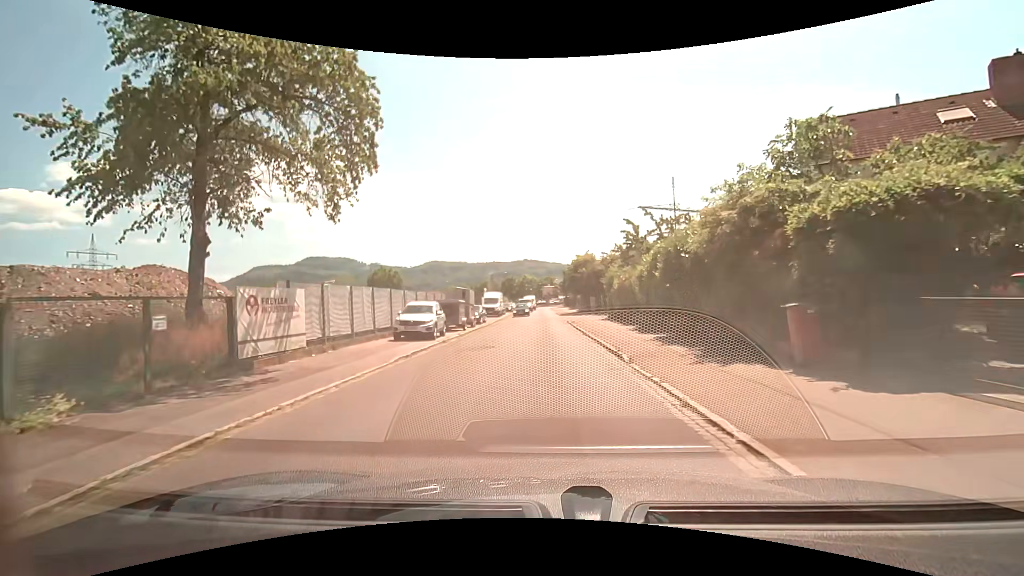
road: residential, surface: asphalt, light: Day
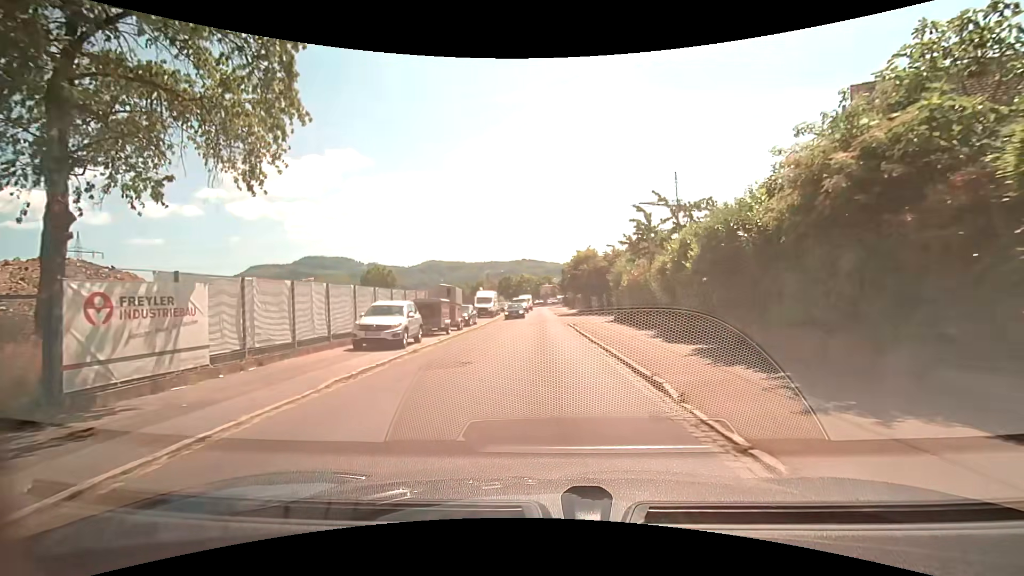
(0.0, +4.3) m; 0°
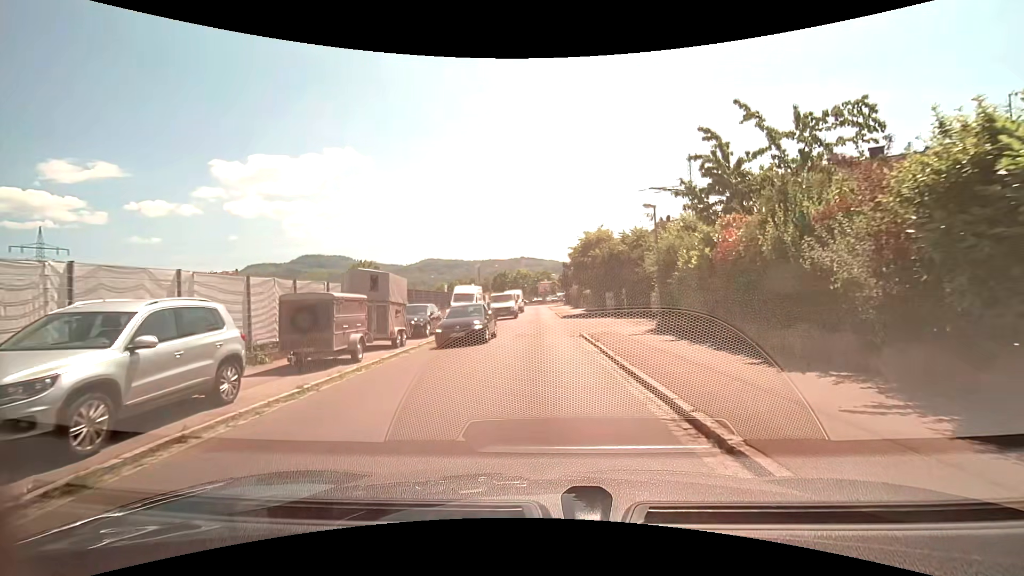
(+0.1, +12.0) m; 0°
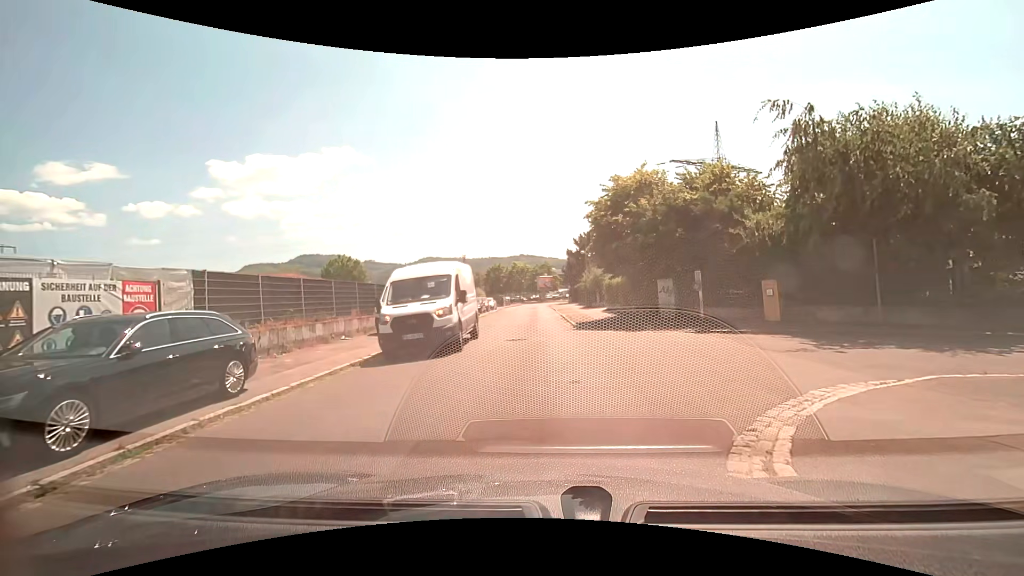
(0.0, +16.4) m; -1°
